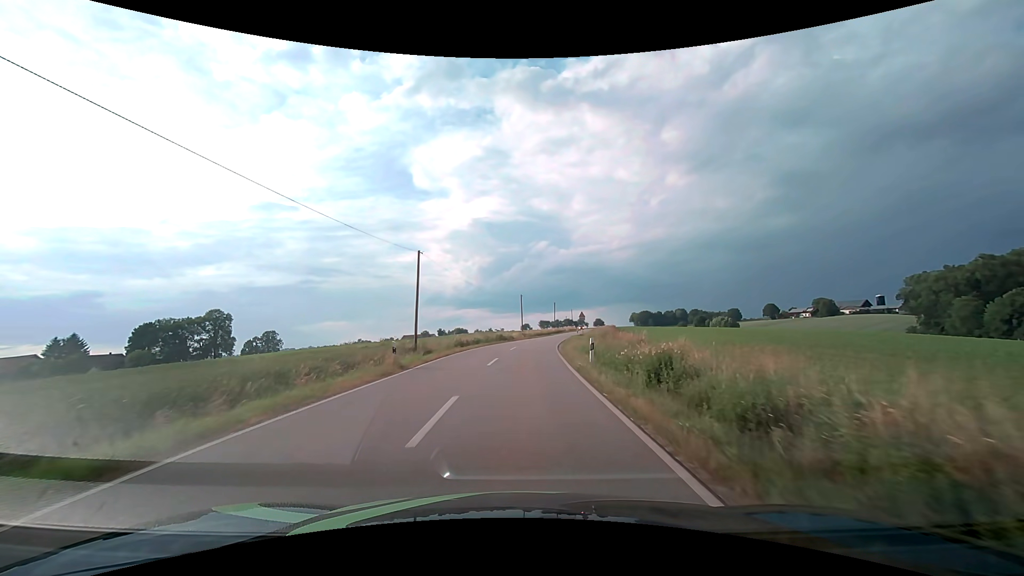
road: tertiary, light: Day
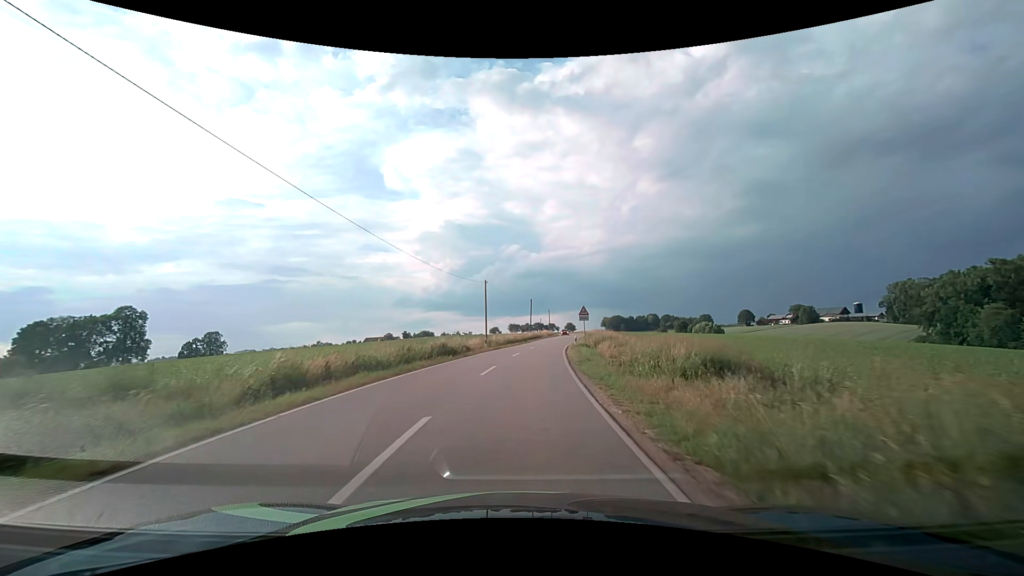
(+0.5, +26.2) m; +3°
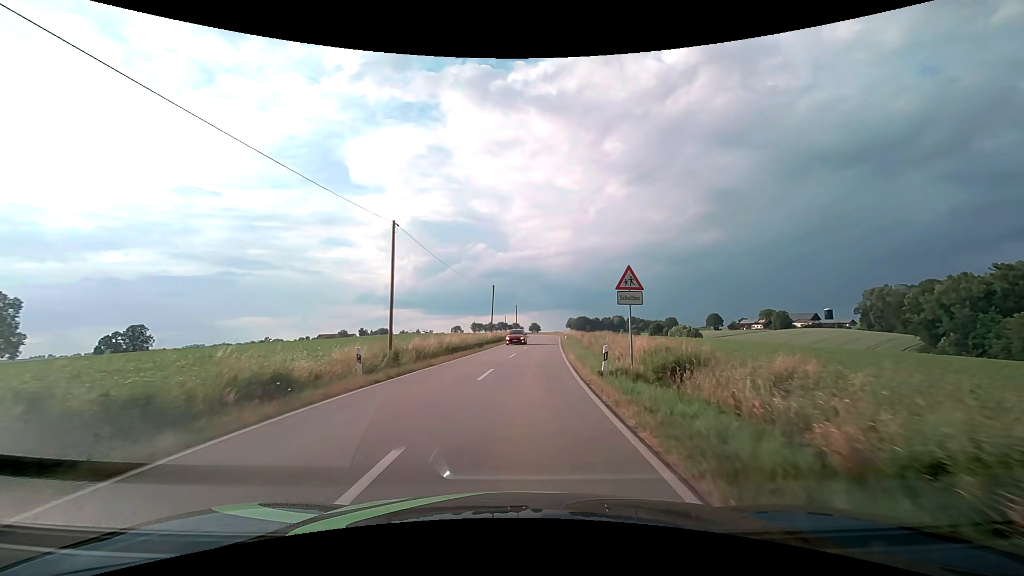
(+0.9, +25.6) m; +4°
